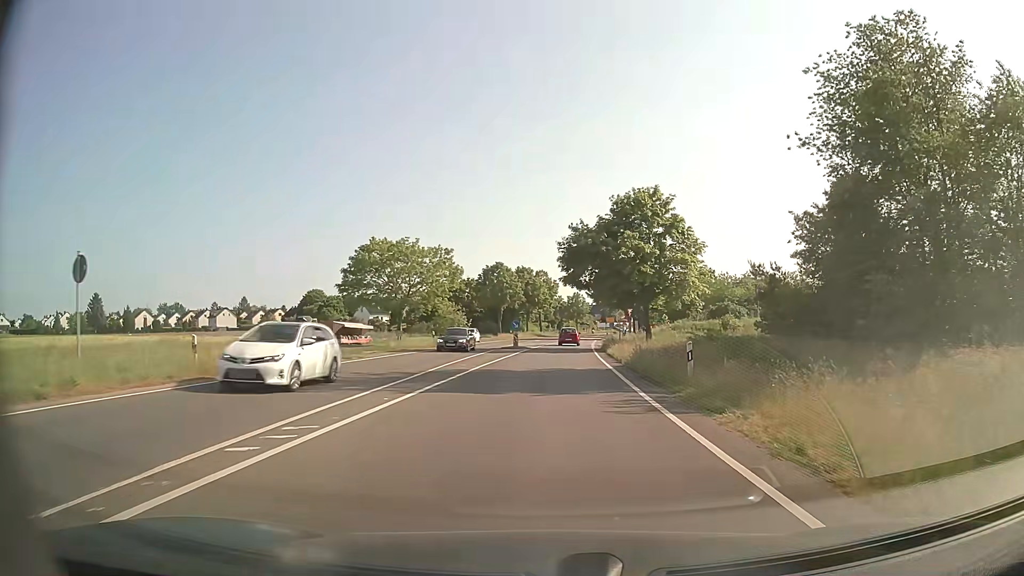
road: secondary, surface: asphalt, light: Day
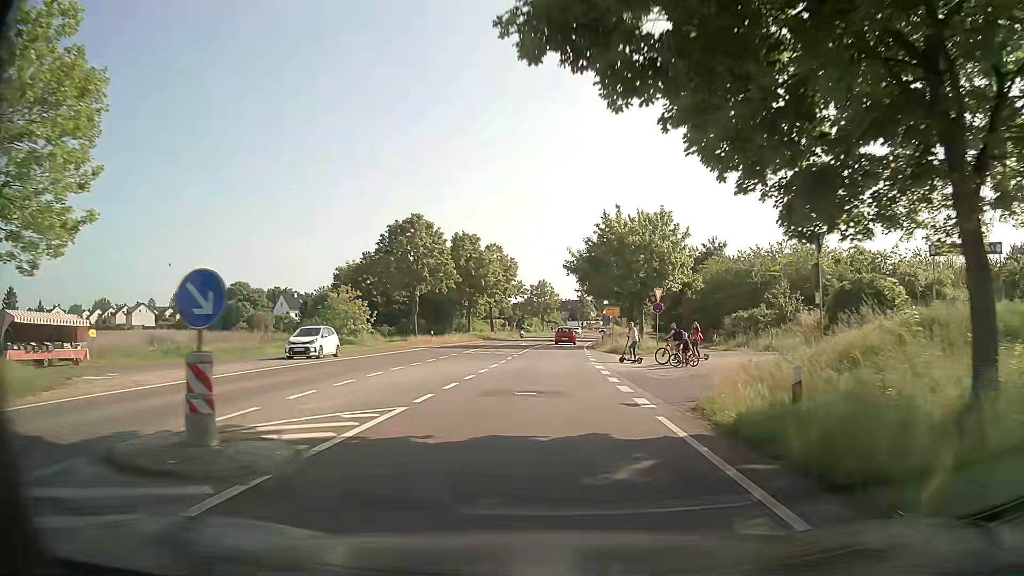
(+1.0, +39.2) m; +3°
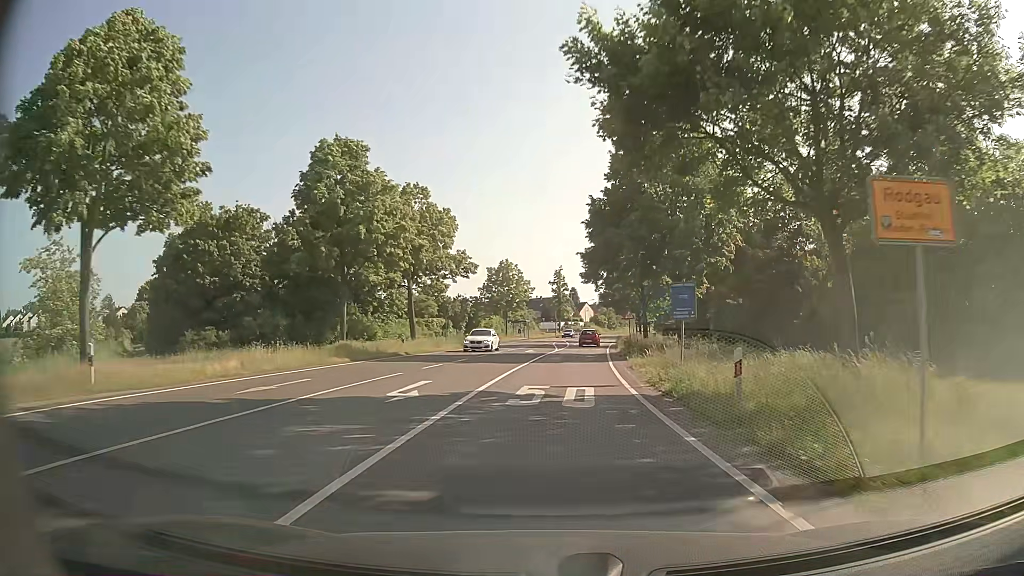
(+0.6, +39.0) m; +2°
(0, +10) (+1, +20) (+1, +30) (+2, +40) (+3, +50) (+4, +60) (+5, +70) (+7, +80) (+8, +90) (+10, +99) m
